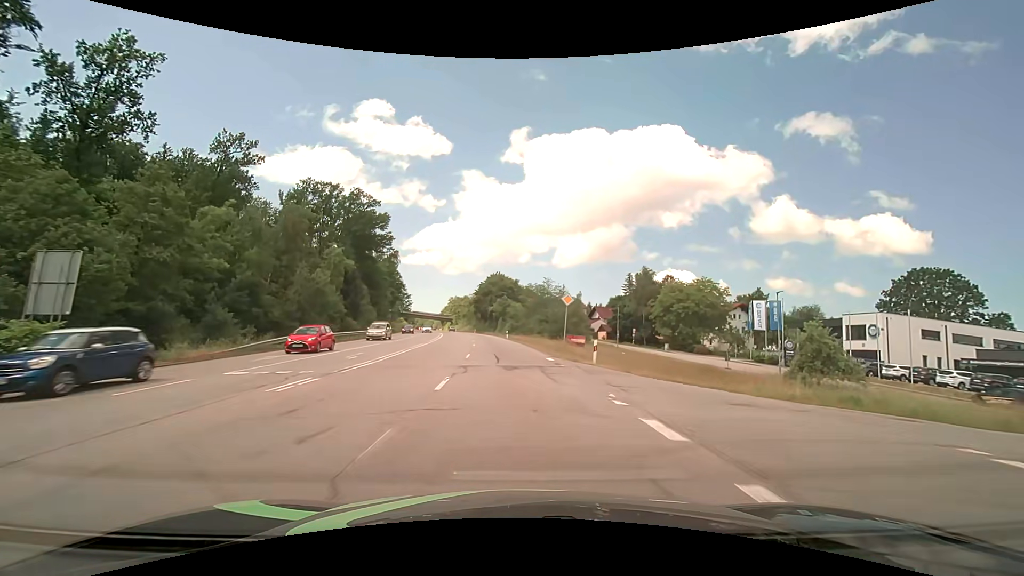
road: secondary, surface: asphalt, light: Day
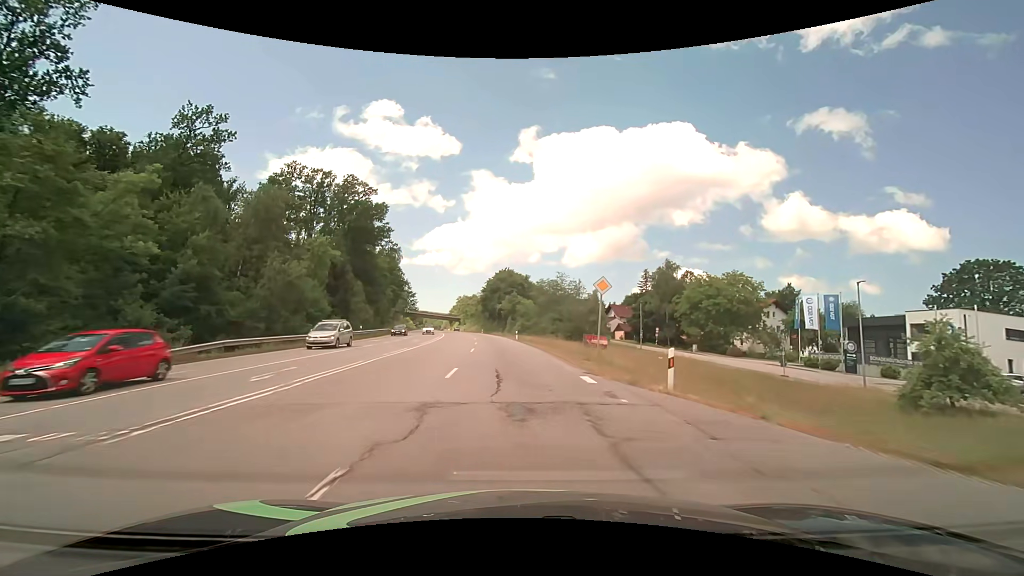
(-0.1, +9.2) m; -1°
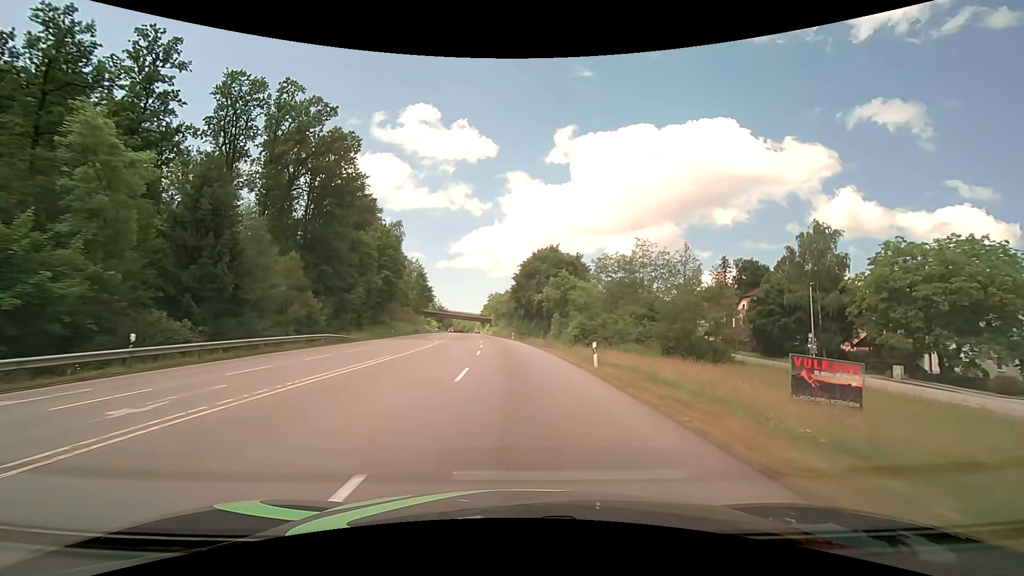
(-1.6, +36.6) m; -4°
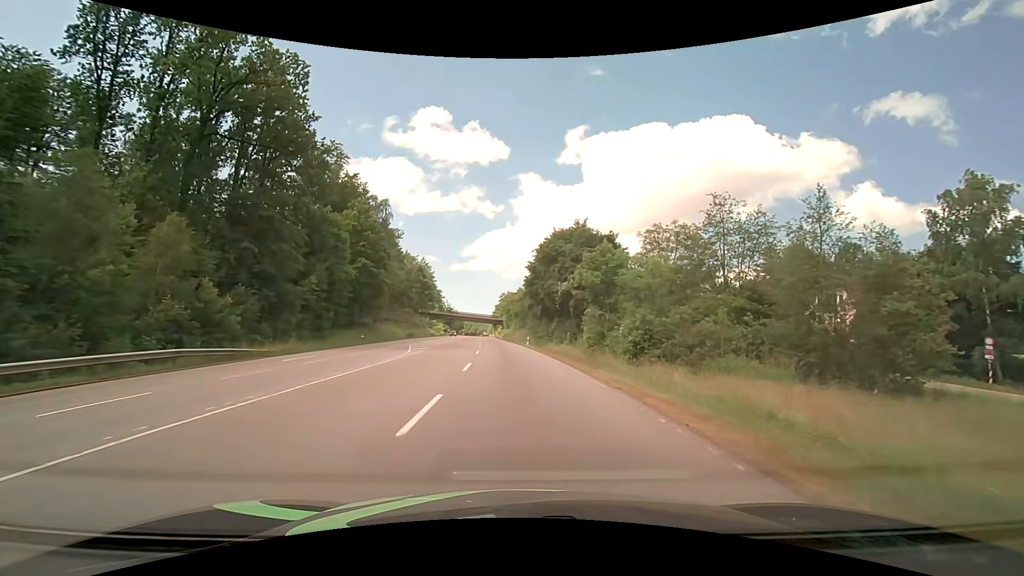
(-0.3, +18.3) m; -2°
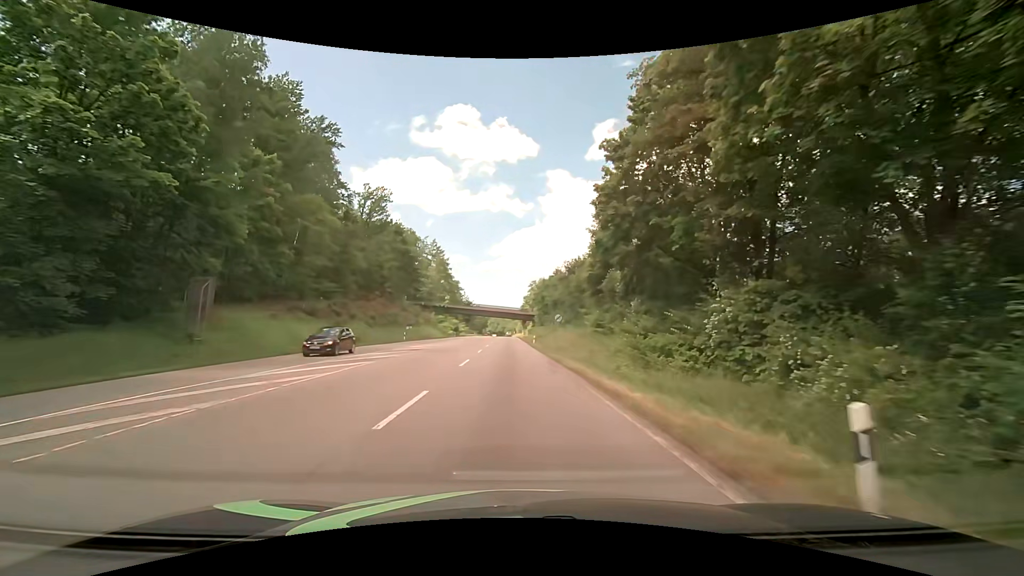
(-1.3, +45.9) m; -4°
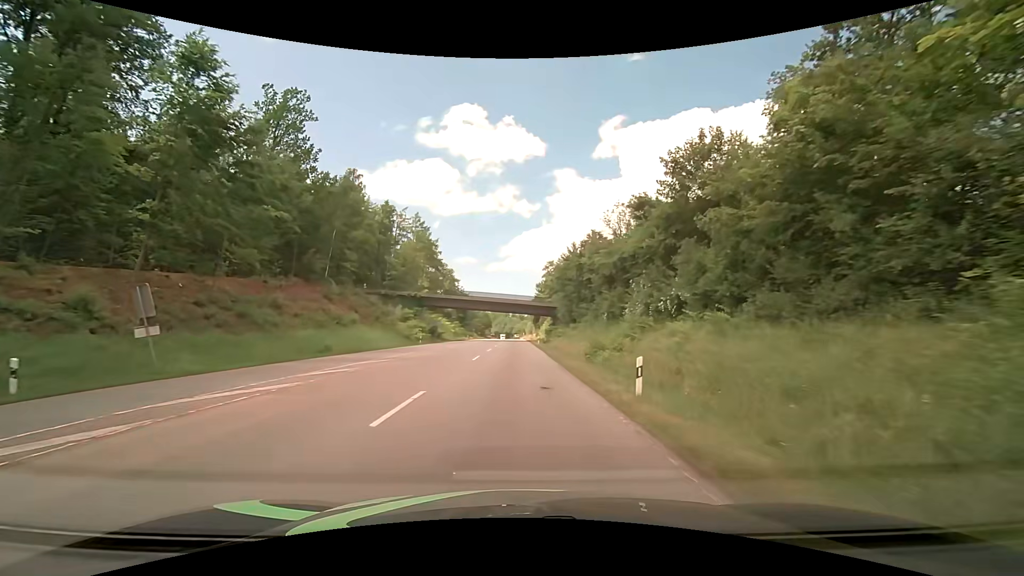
(-0.2, +46.1) m; 0°
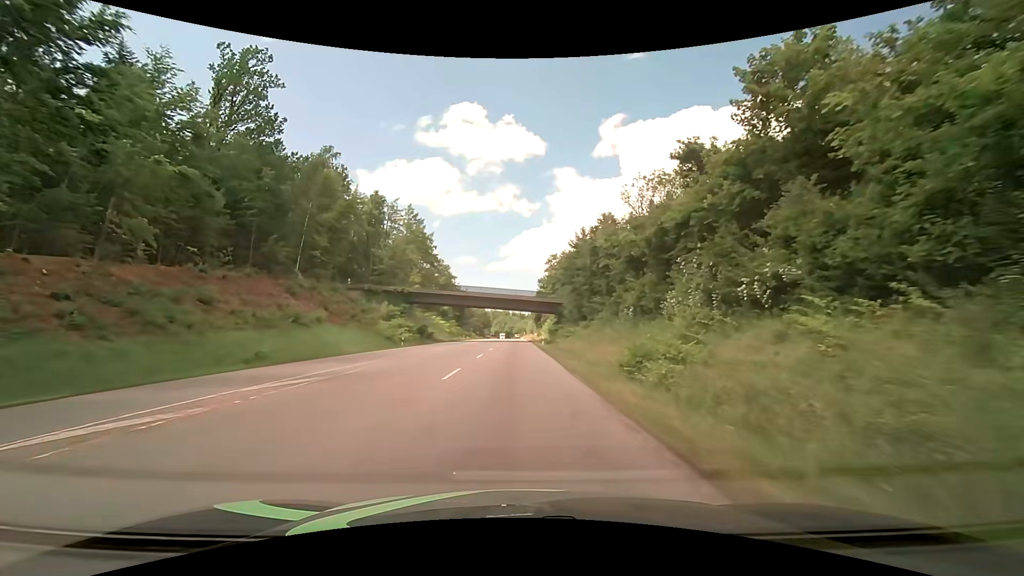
(0.0, +9.5) m; 0°
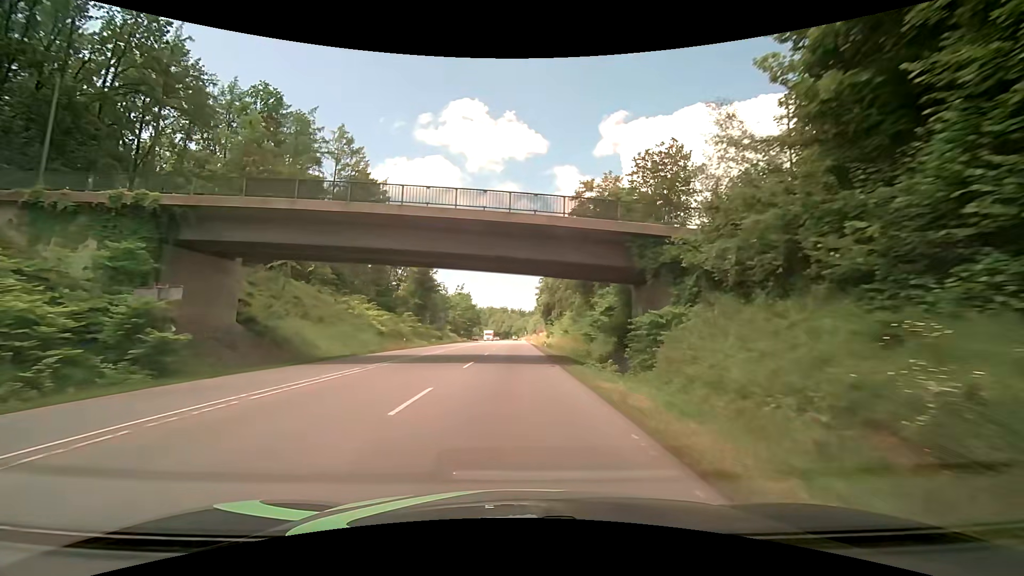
(0.0, +52.6) m; 0°
(0, +10) (0, +20) (0, +30) (0, +40) (0, +50) (0, +60) (0, +70) (0, +80) (-1, +90) (-1, +100) m
